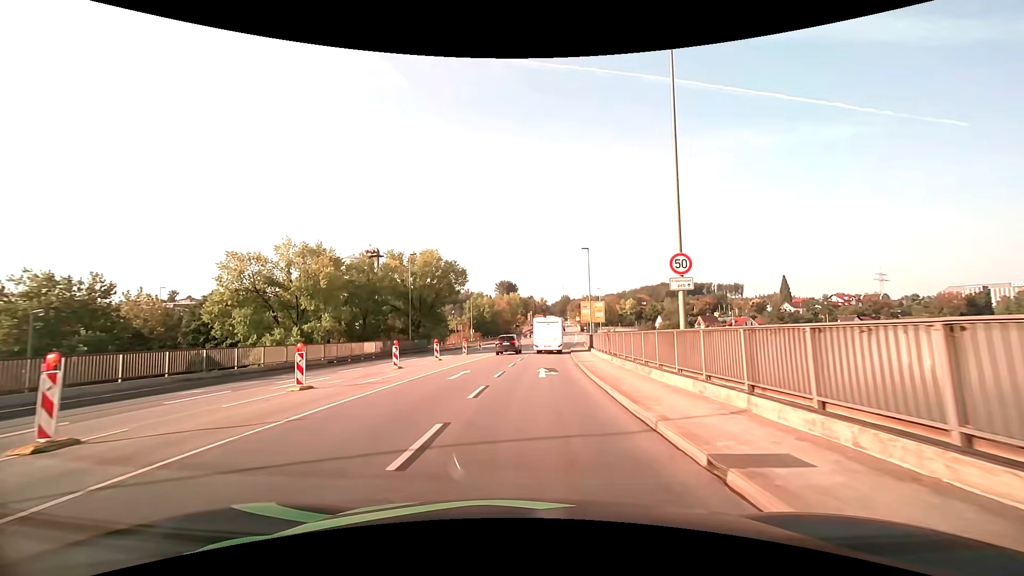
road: primary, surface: asphalt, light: Day
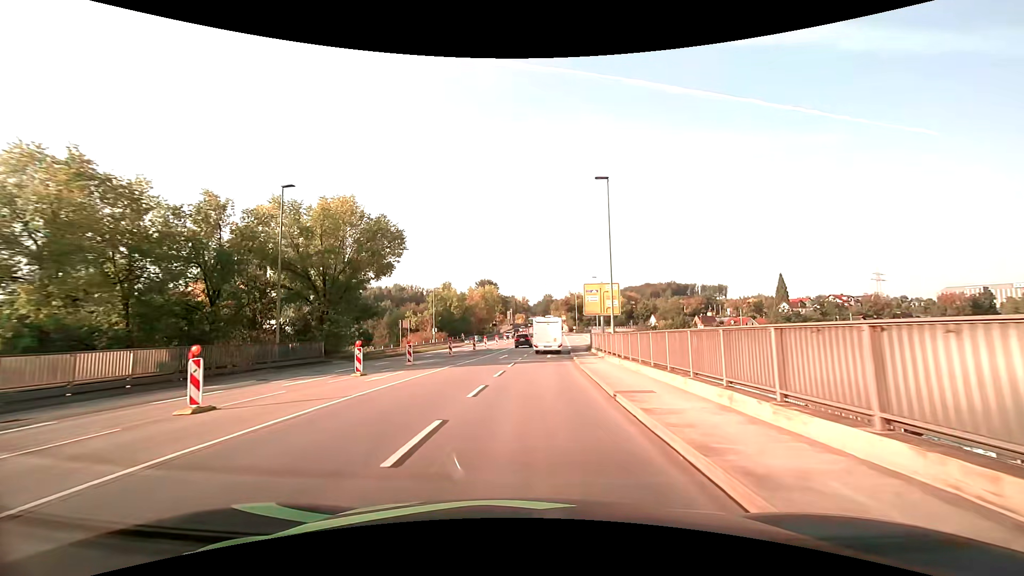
(+0.7, +23.7) m; +2°
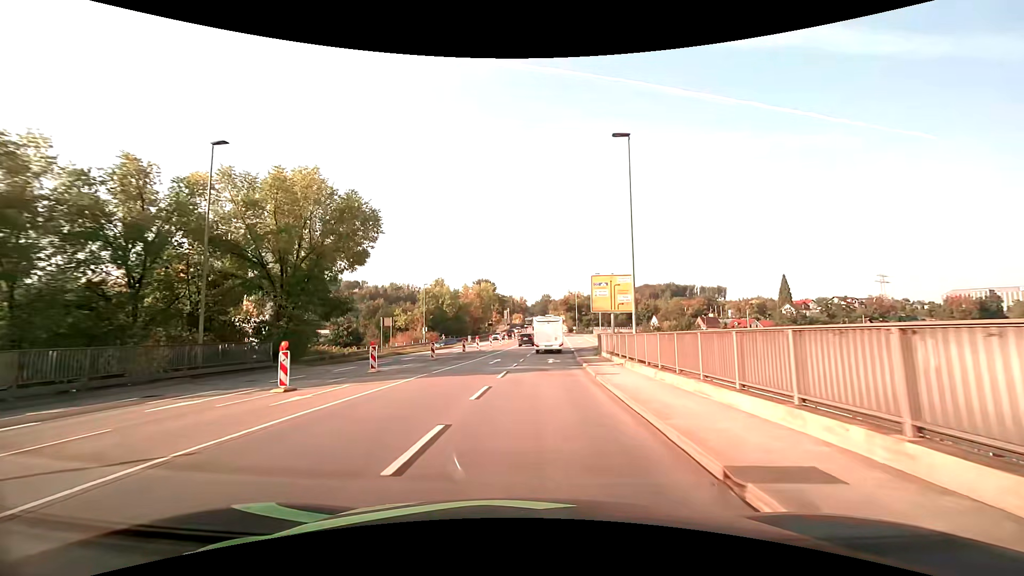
(0.0, +6.3) m; 0°
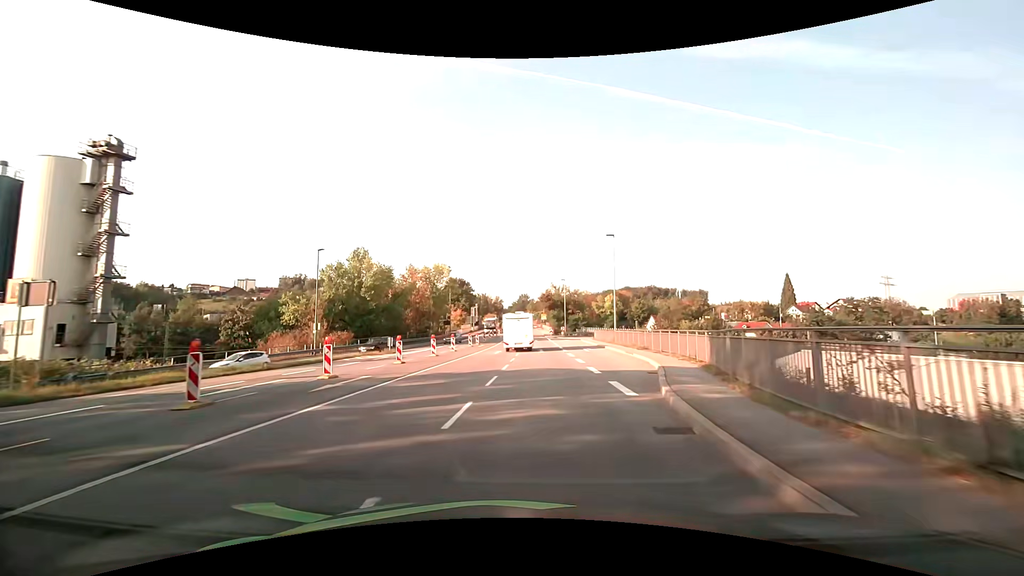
(+1.0, +33.3) m; +2°
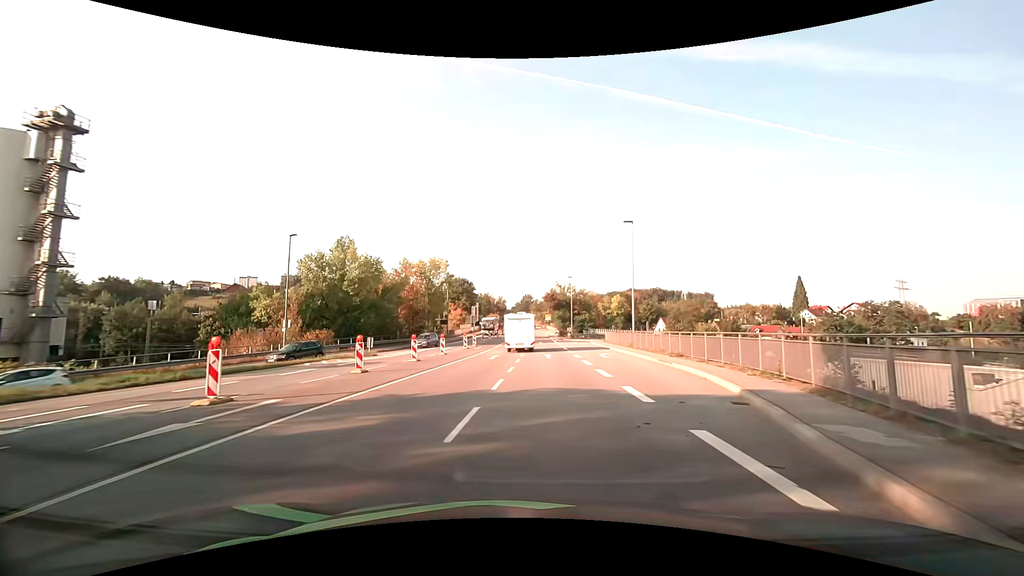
(0.0, +6.7) m; -1°
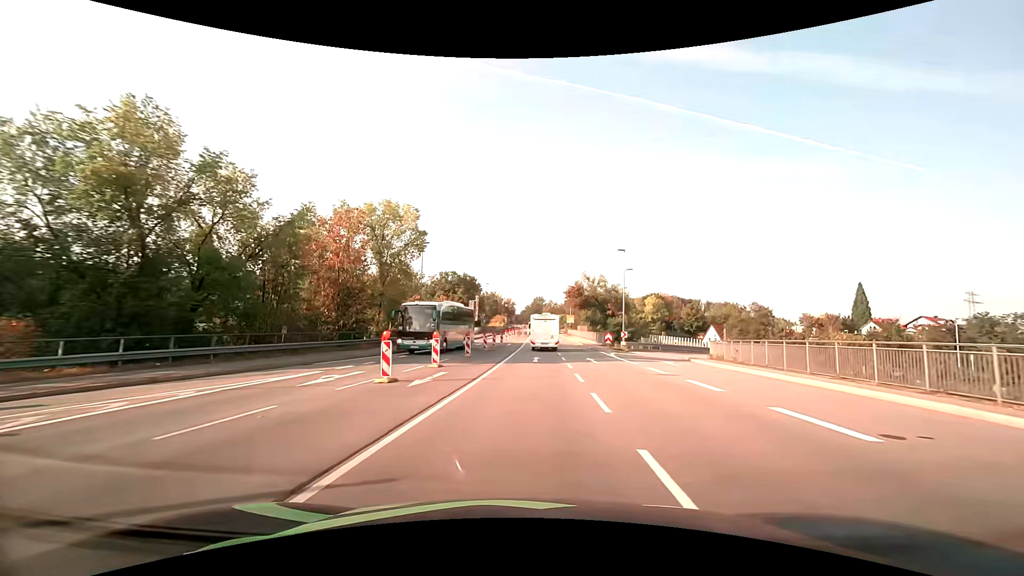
(-1.4, +32.8) m; 0°
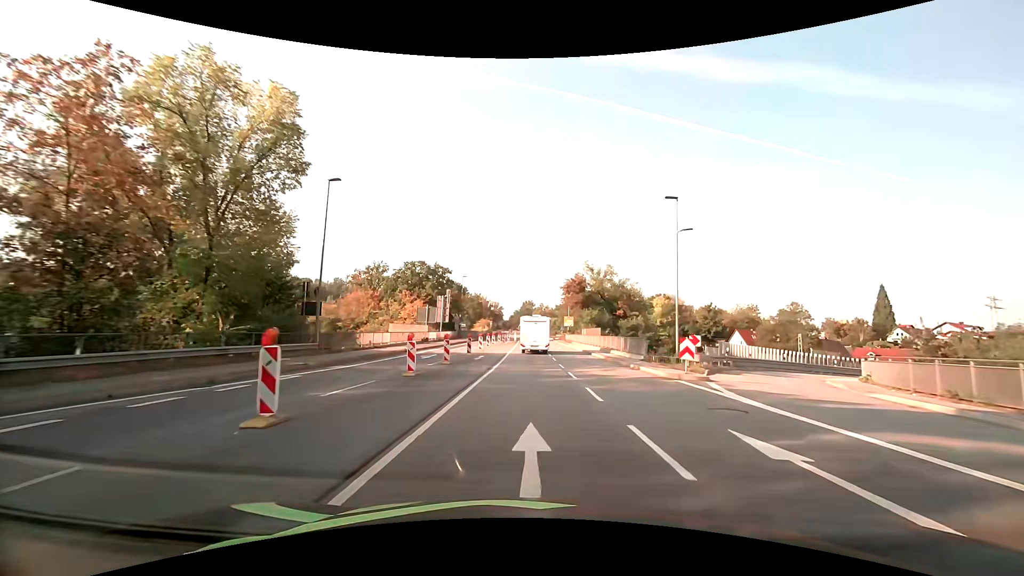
(+0.1, +22.2) m; +1°
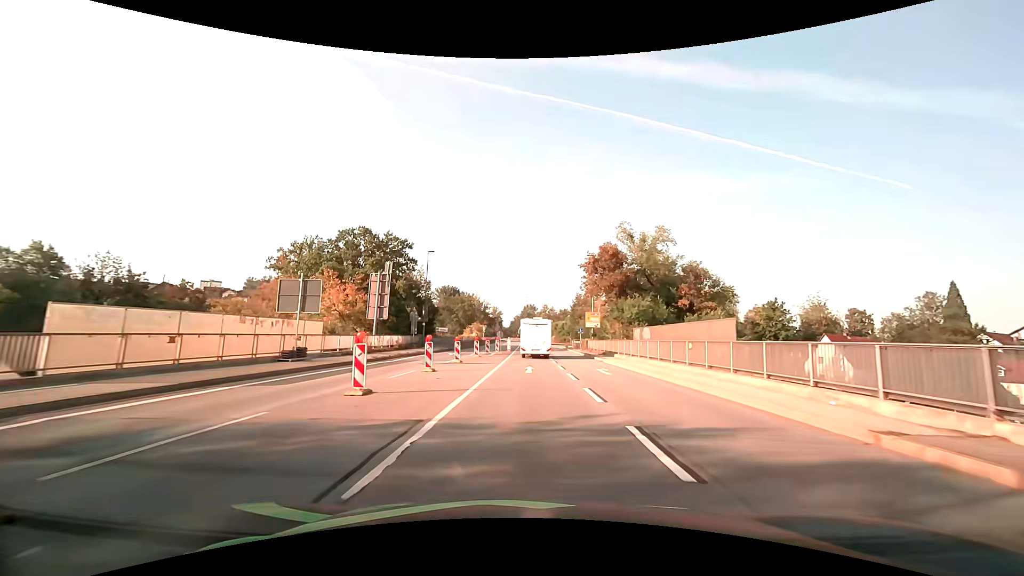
(+0.1, +30.2) m; 0°
(0, +10) (0, +20) (0, +30) (0, +40) (0, +50) (0, +60) (0, +70) (0, +80) (0, +90) (0, +100) m
